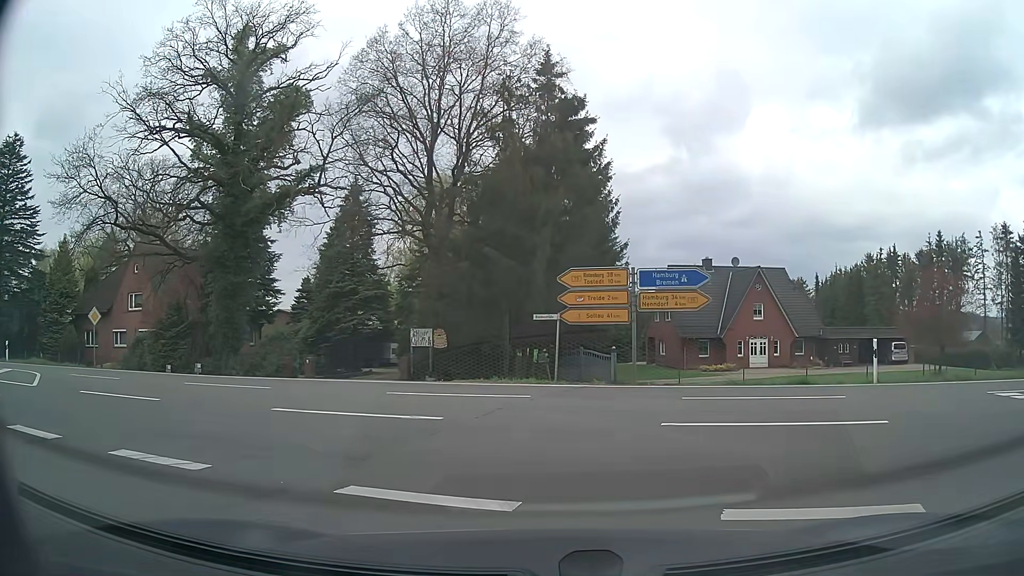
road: tertiary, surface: asphalt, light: Day
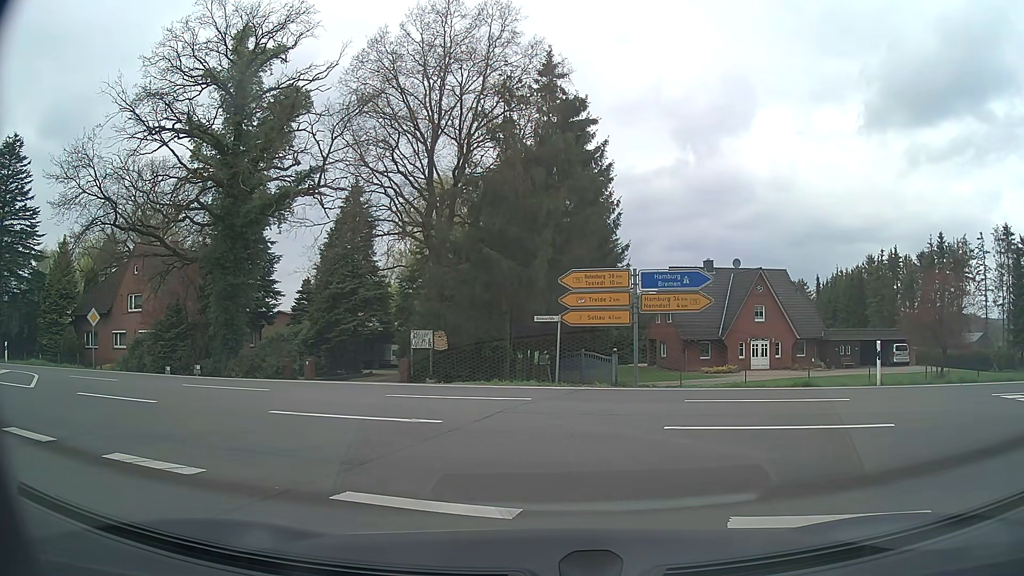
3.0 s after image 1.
(0.0, +0.2) m; 0°
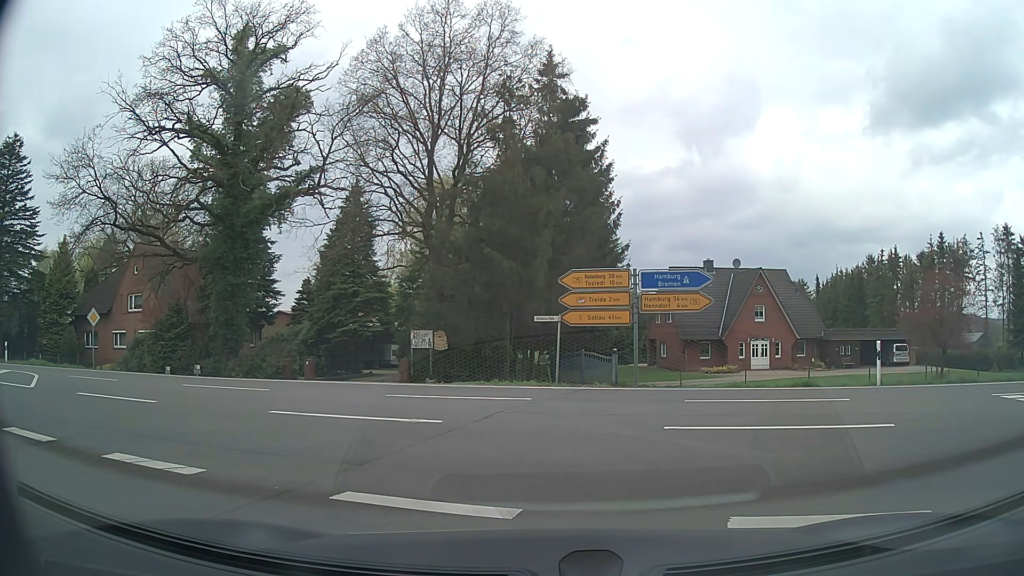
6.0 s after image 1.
(0.0, 0.0) m; 0°
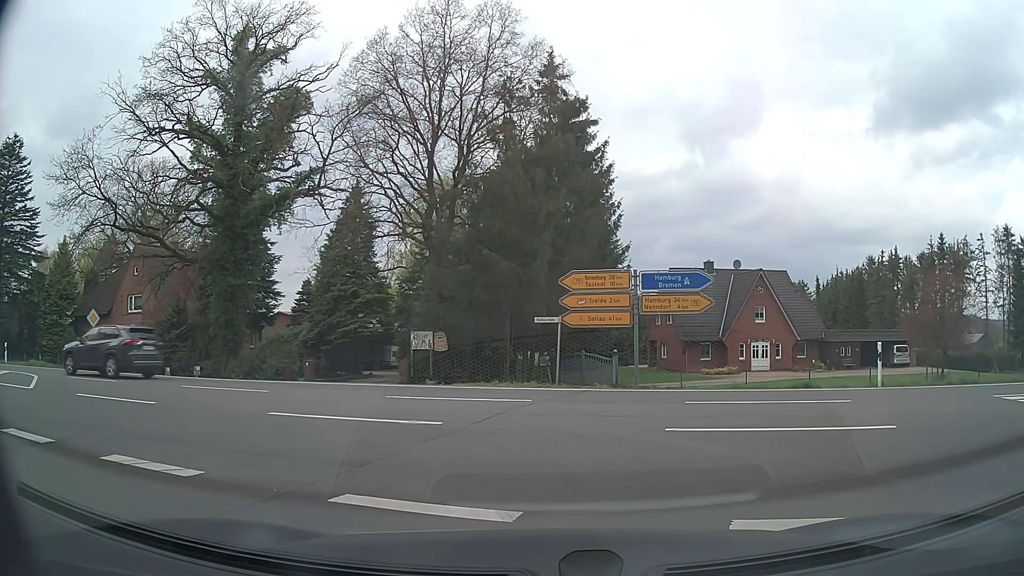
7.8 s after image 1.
(0.0, 0.0) m; 0°
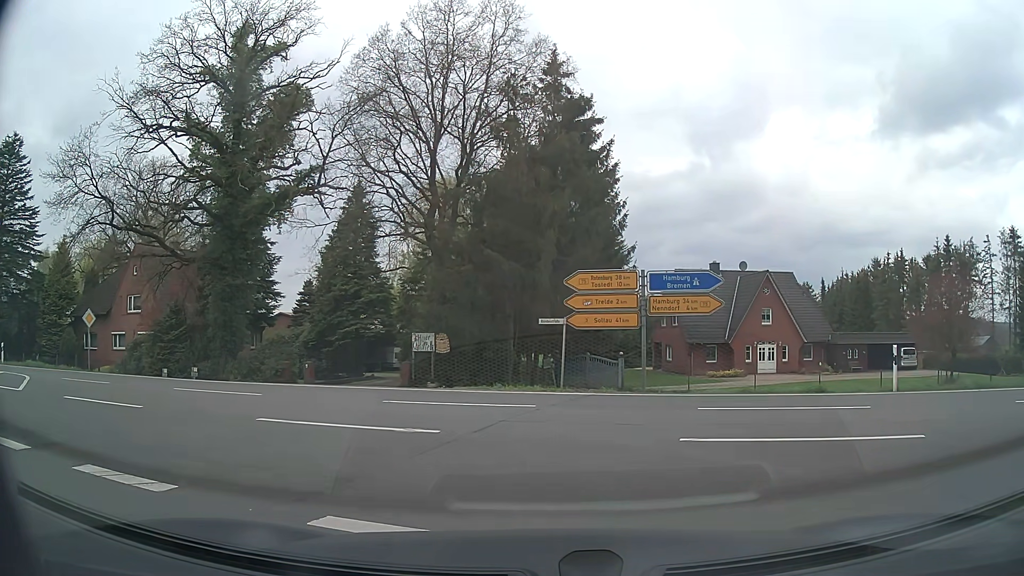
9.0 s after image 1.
(0.0, +0.7) m; 0°
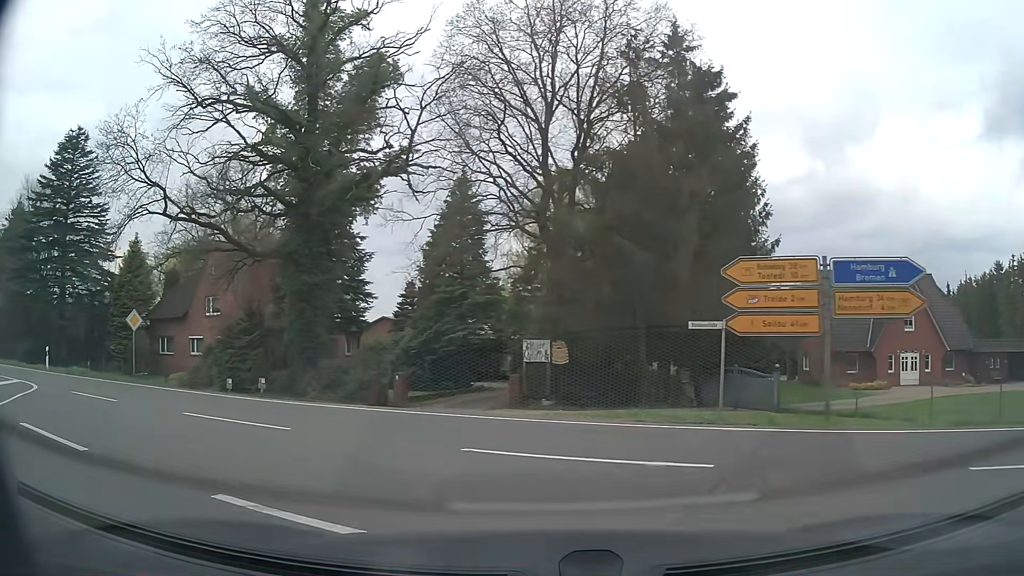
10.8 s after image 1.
(-0.5, +5.3) m; -12°
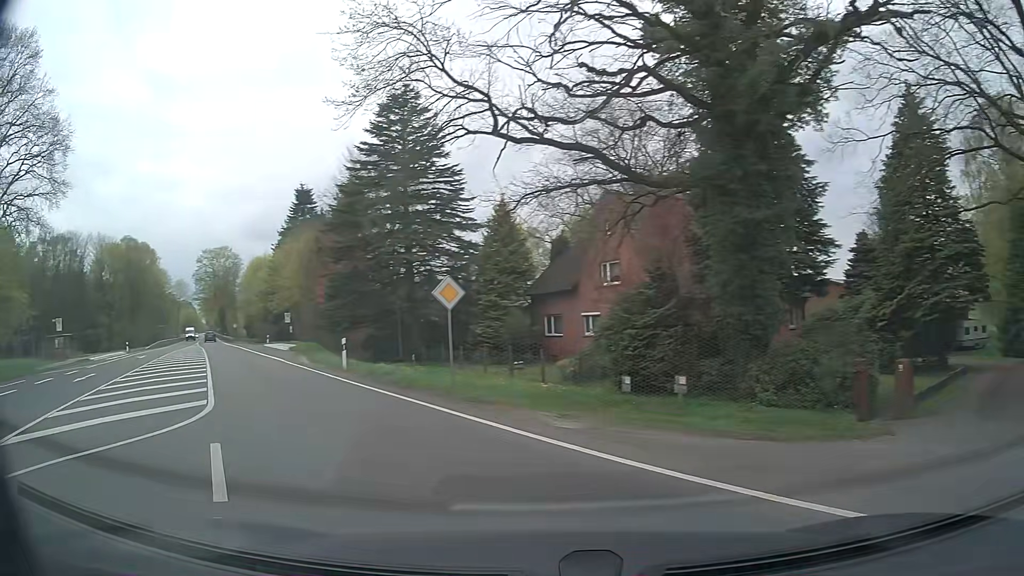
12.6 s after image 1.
(-3.1, +10.5) m; -34°
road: primary
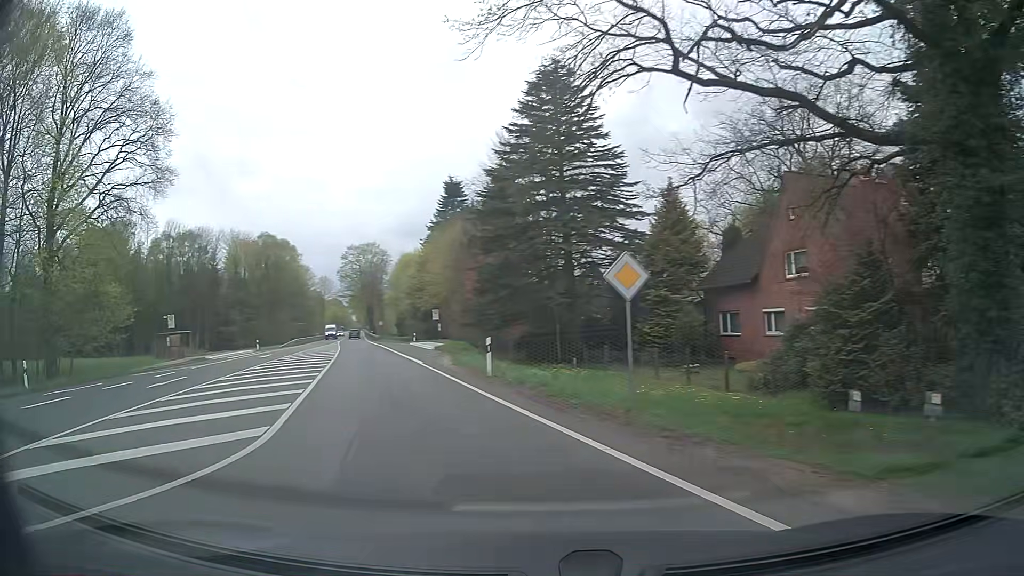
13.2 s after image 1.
(-0.6, +4.7) m; -14°
(-2, +10) (-4, +19) (-7, +29) (-10, +39) (-13, +48) (-16, +58) (-18, +67) (-21, +77) (-24, +87) (-27, +96) m
